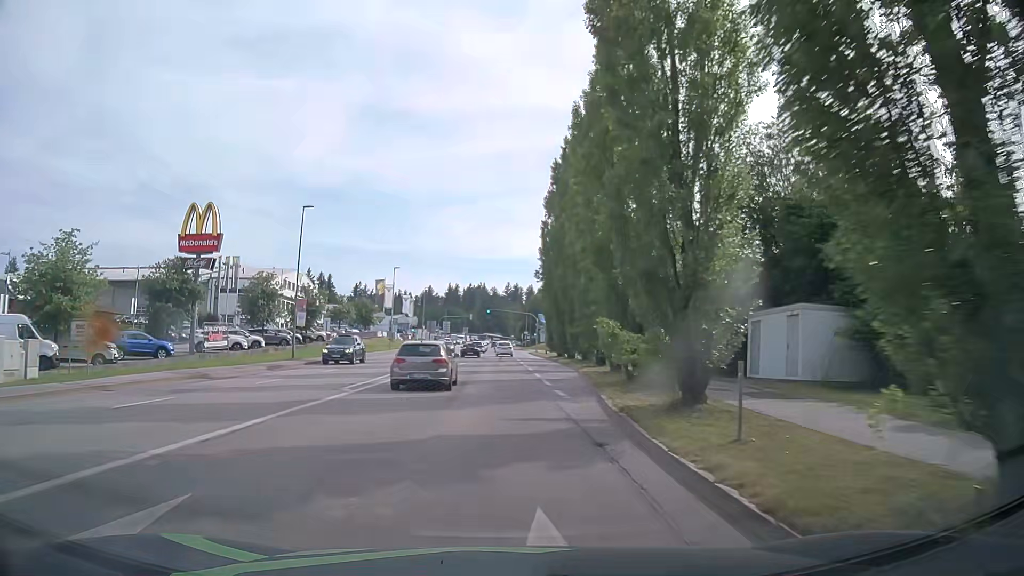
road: tertiary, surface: asphalt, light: Day
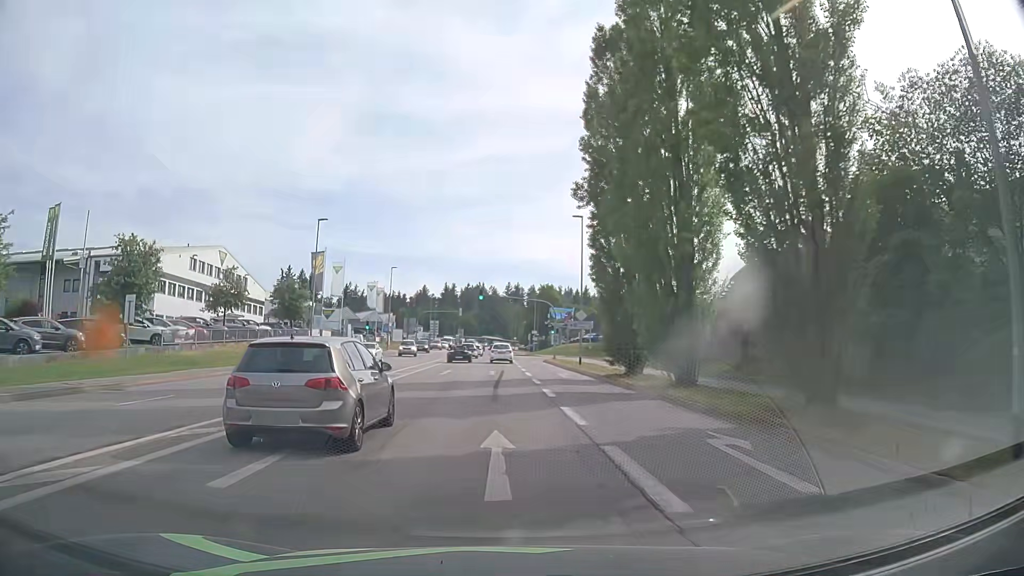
(+0.3, +35.6) m; +1°
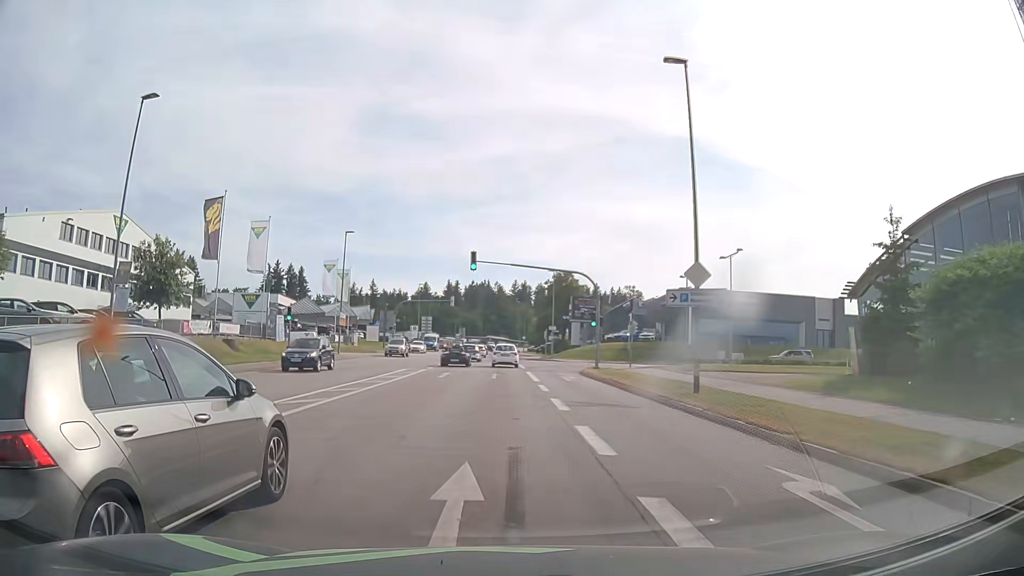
(-0.3, +27.5) m; -1°
(0, +10) (0, +20) (0, +30) (0, +40) (0, +50) (0, +60) (0, +70) (0, +80) (0, +90) (0, +100) m
